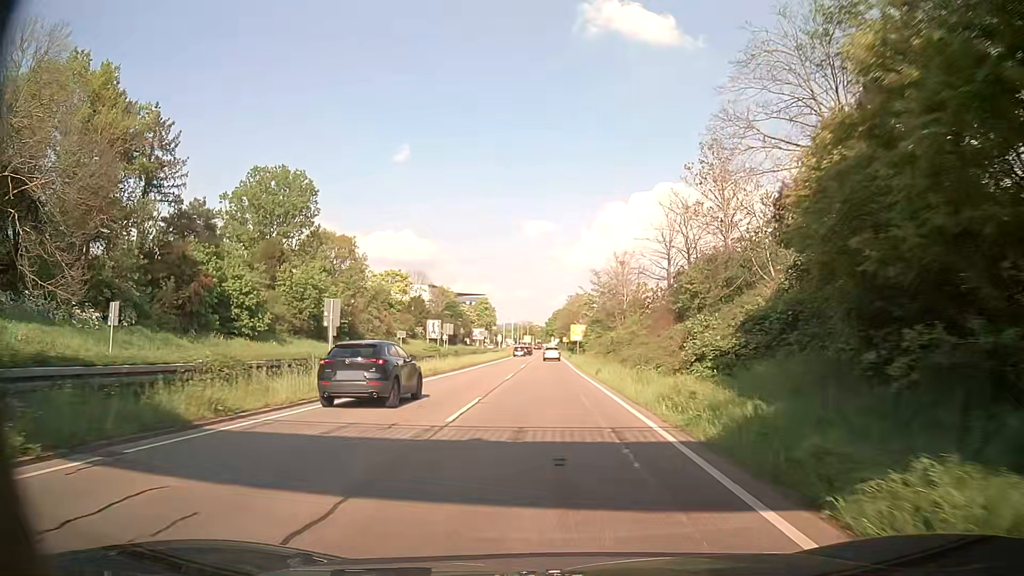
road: trunk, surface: asphalt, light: Day
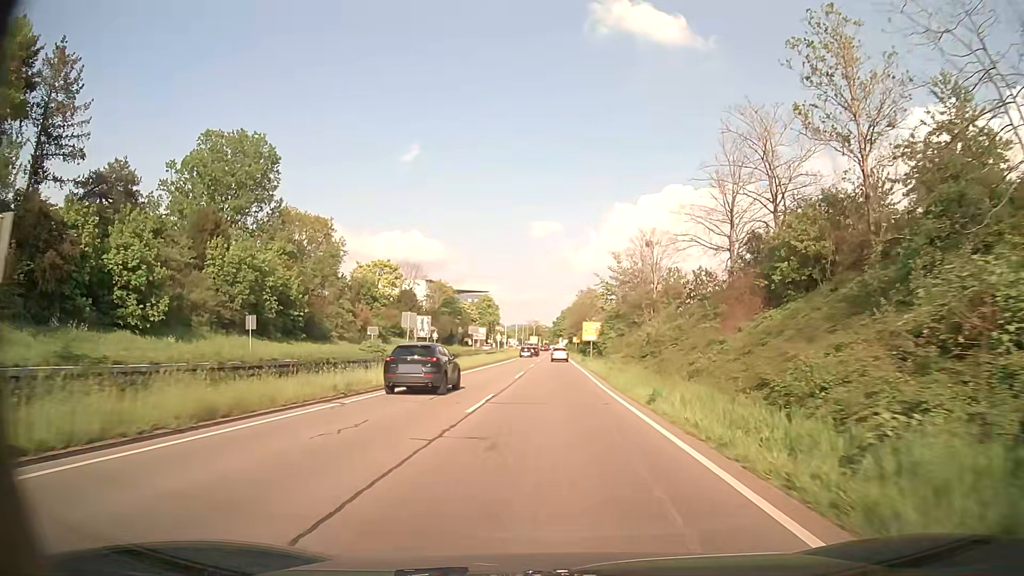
(+0.1, +16.0) m; 0°
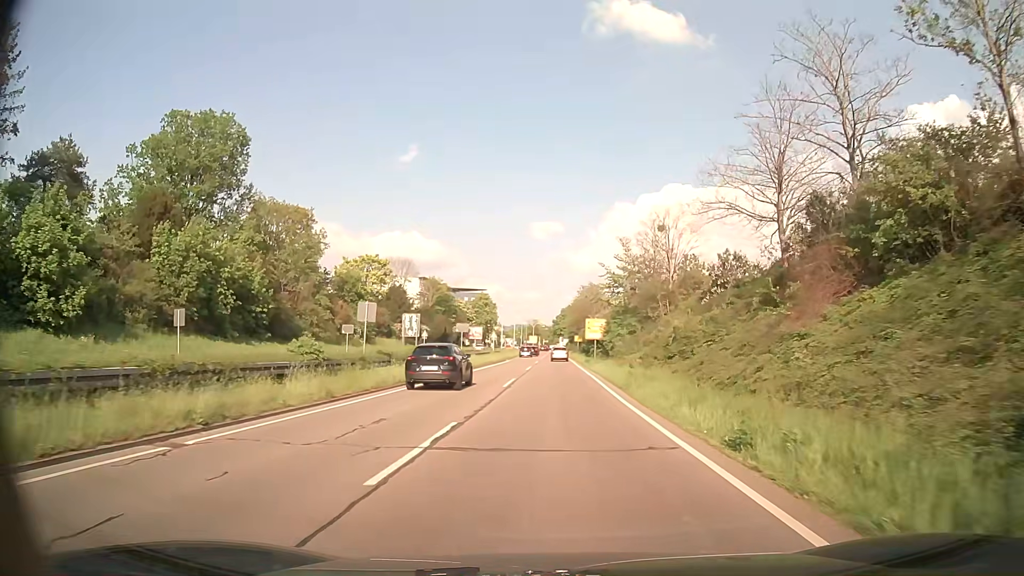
(0.0, +7.9) m; 0°
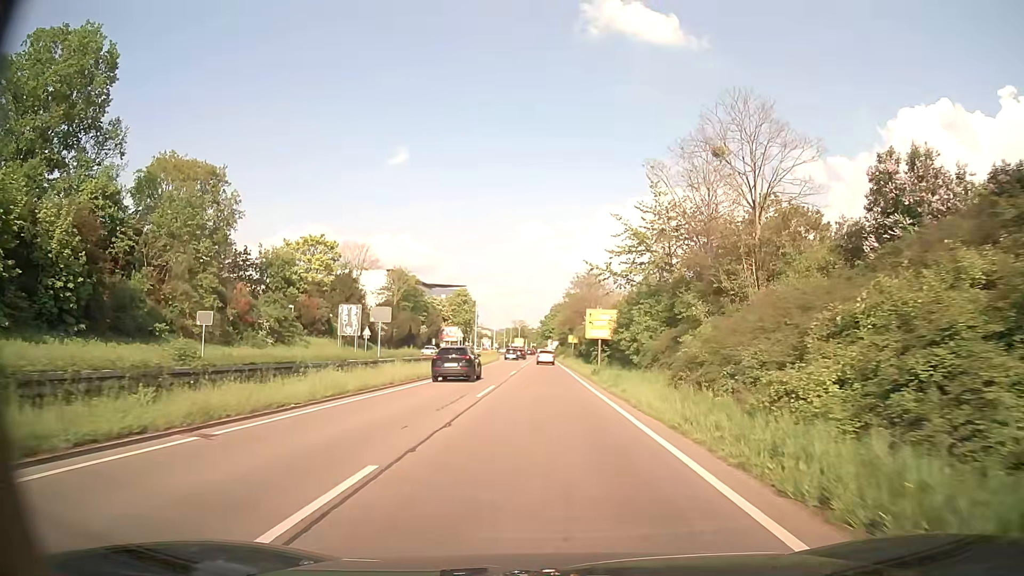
(+0.1, +23.0) m; +1°
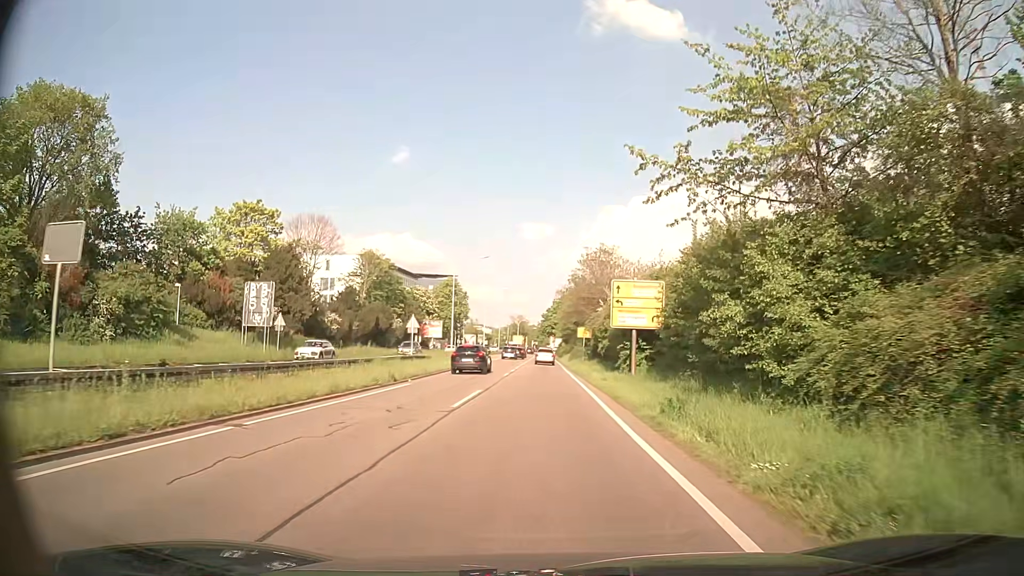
(-0.1, +21.9) m; 0°
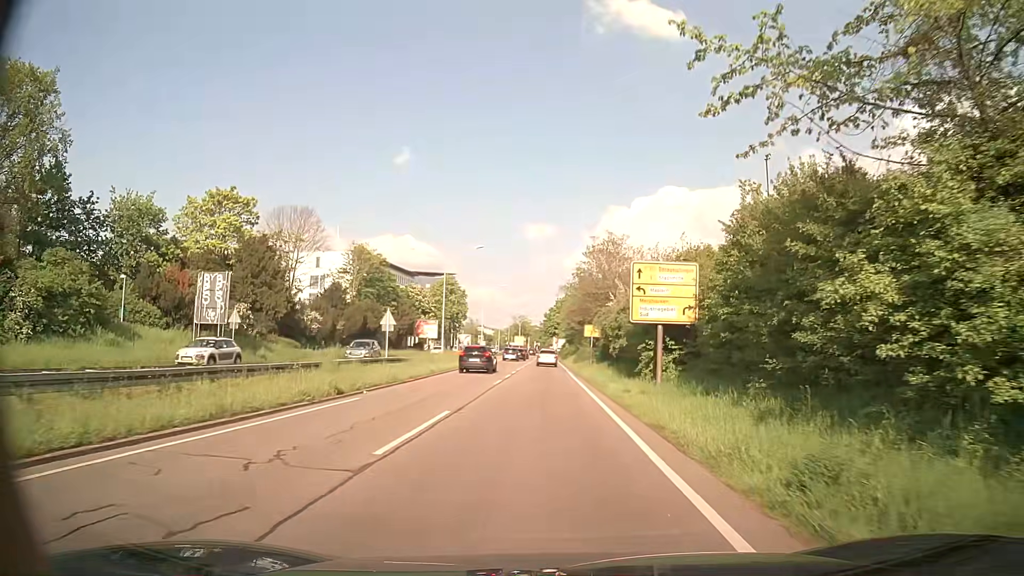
(0.0, +7.1) m; 0°
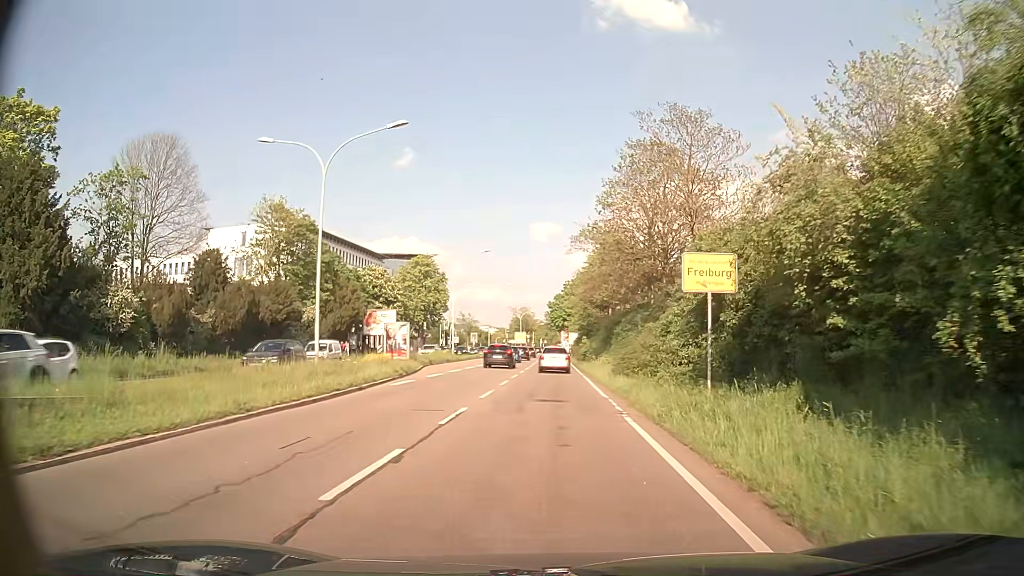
(-0.3, +32.6) m; 0°
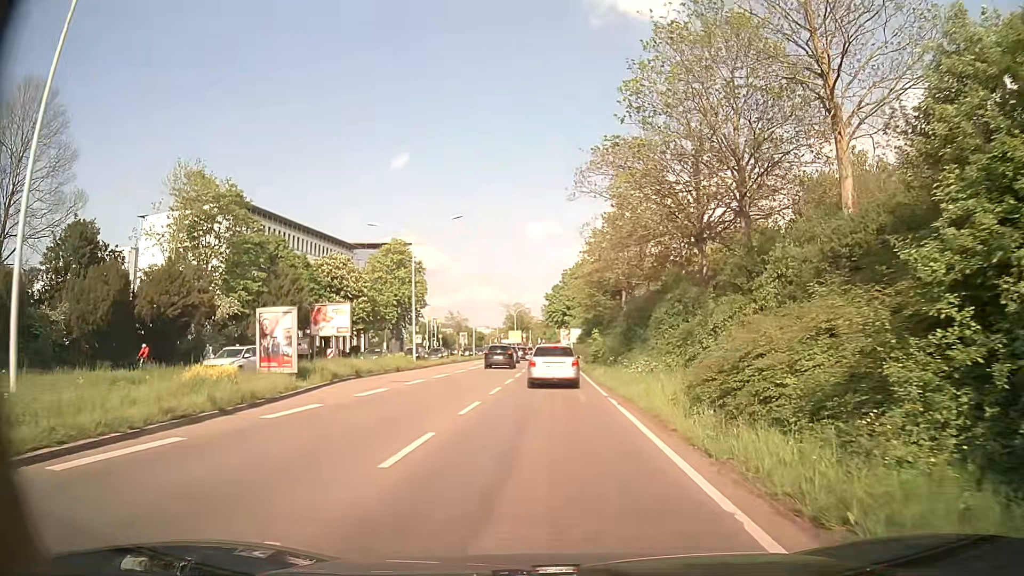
(0.0, +16.1) m; +1°
(0, +10) (0, +20) (0, +30) (-1, +40) (-1, +50) (-1, +60) (-1, +70) (-1, +80) (-1, +90) (-1, +100) m
